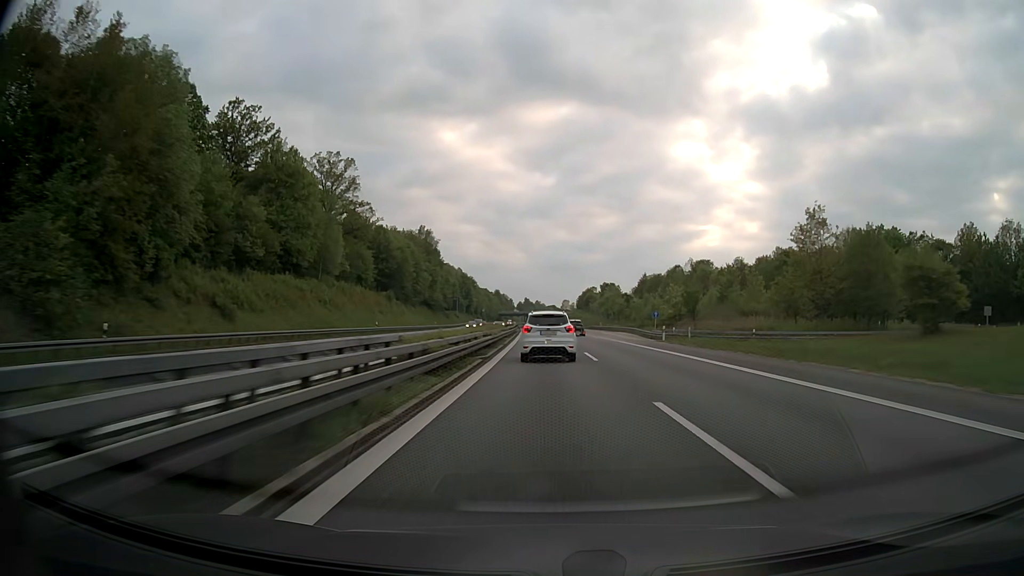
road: motorway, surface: asphalt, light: Day
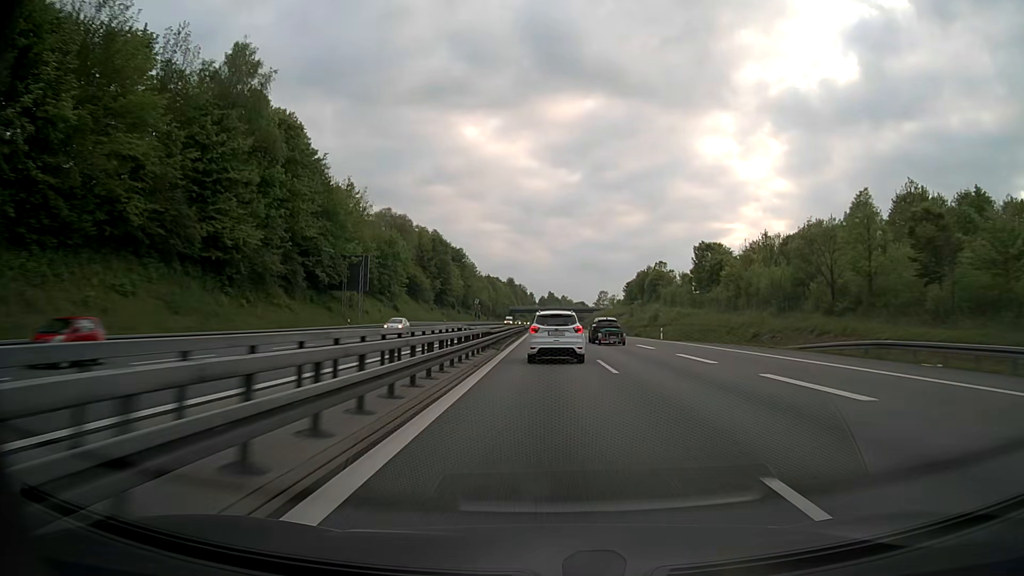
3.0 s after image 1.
(-2.8, +113.6) m; -2°
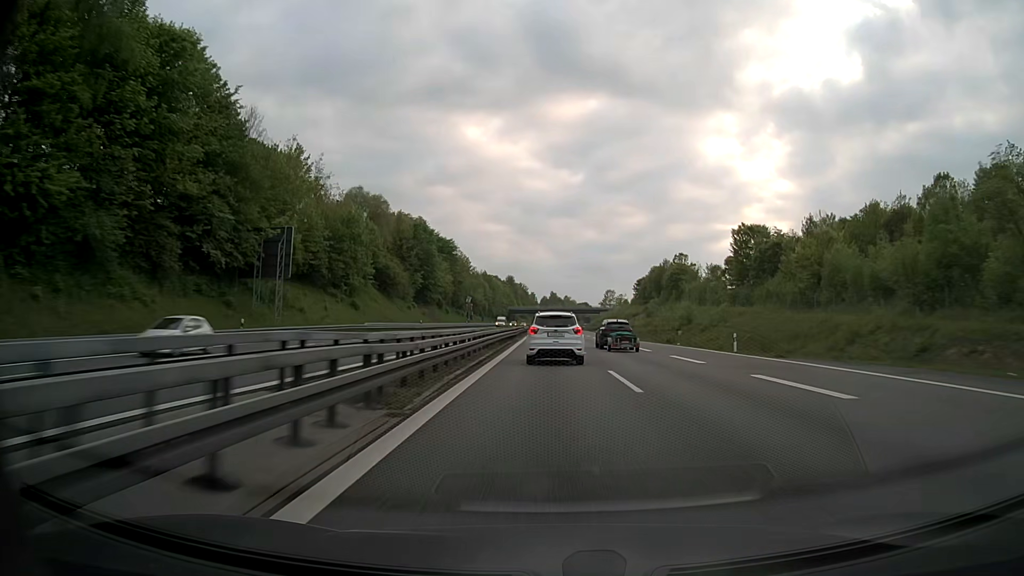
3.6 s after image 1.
(-0.1, +22.7) m; 0°
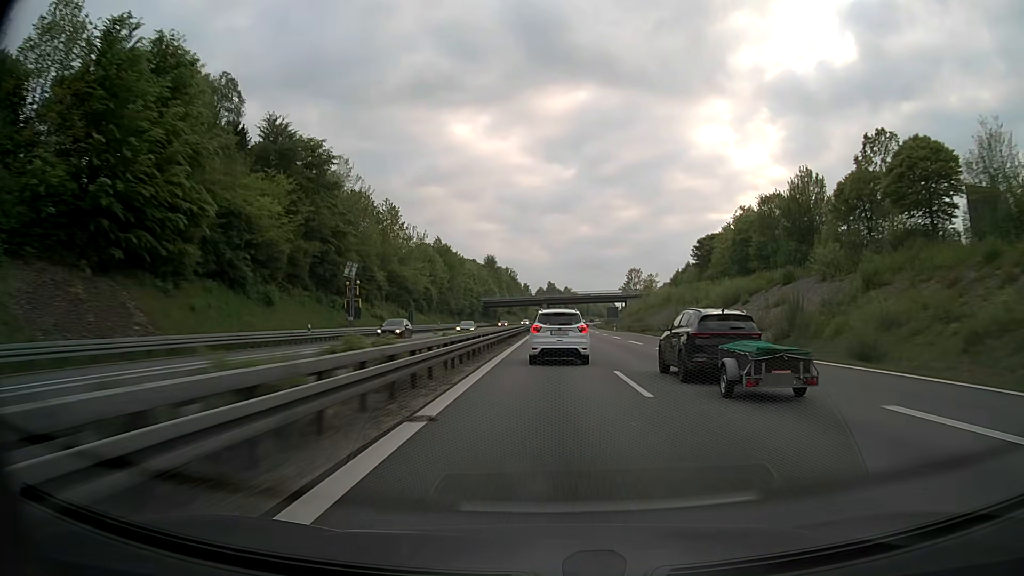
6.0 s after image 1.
(-0.2, +91.3) m; 0°
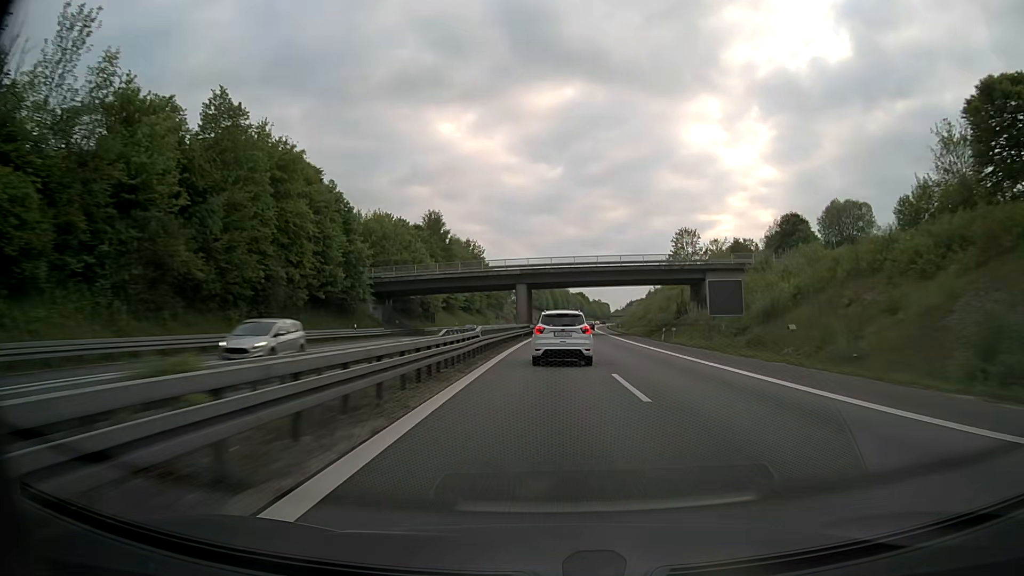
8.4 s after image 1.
(+0.6, +90.6) m; +1°
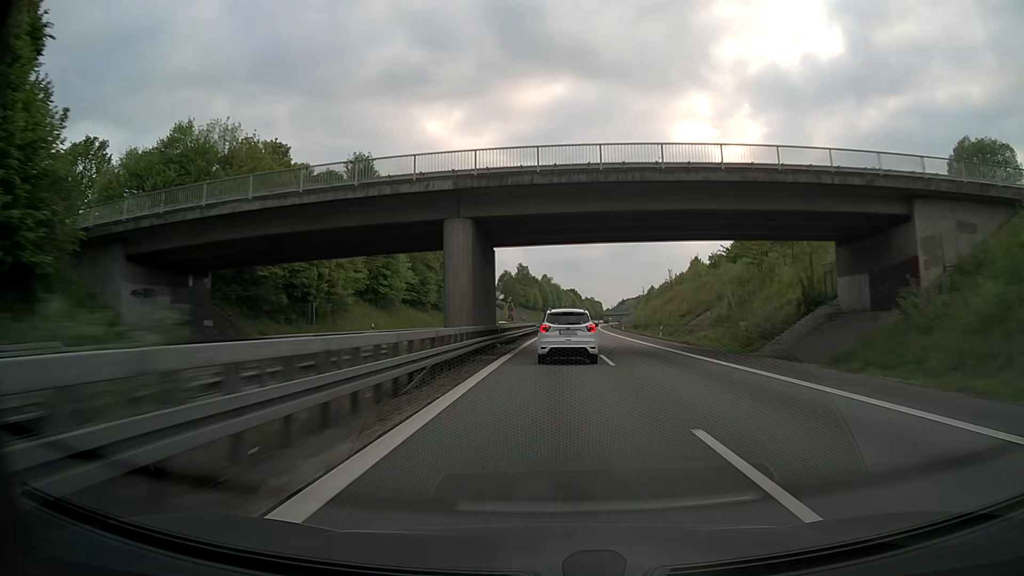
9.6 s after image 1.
(+0.4, +45.3) m; +1°
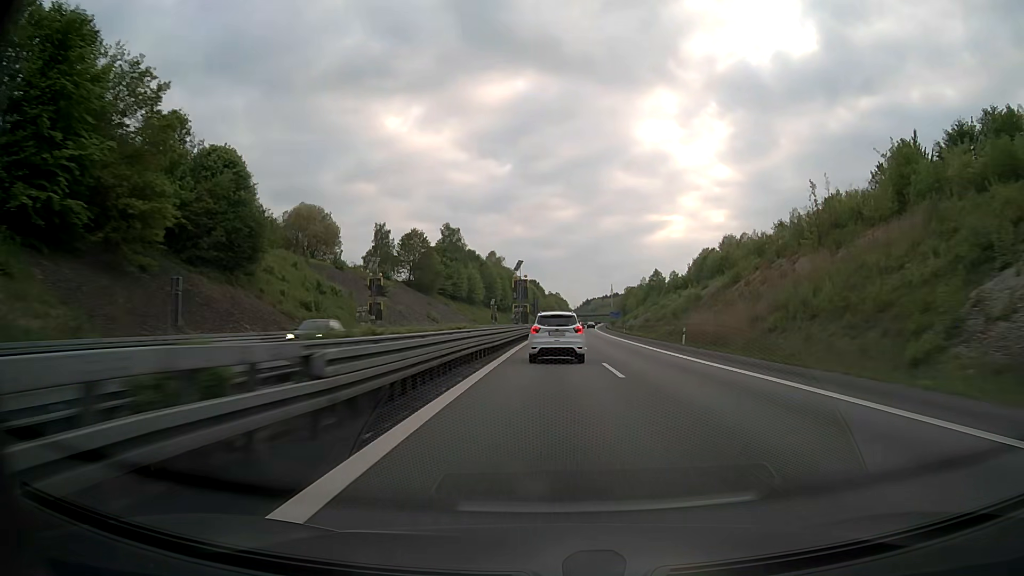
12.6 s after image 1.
(+3.6, +112.1) m; +3°
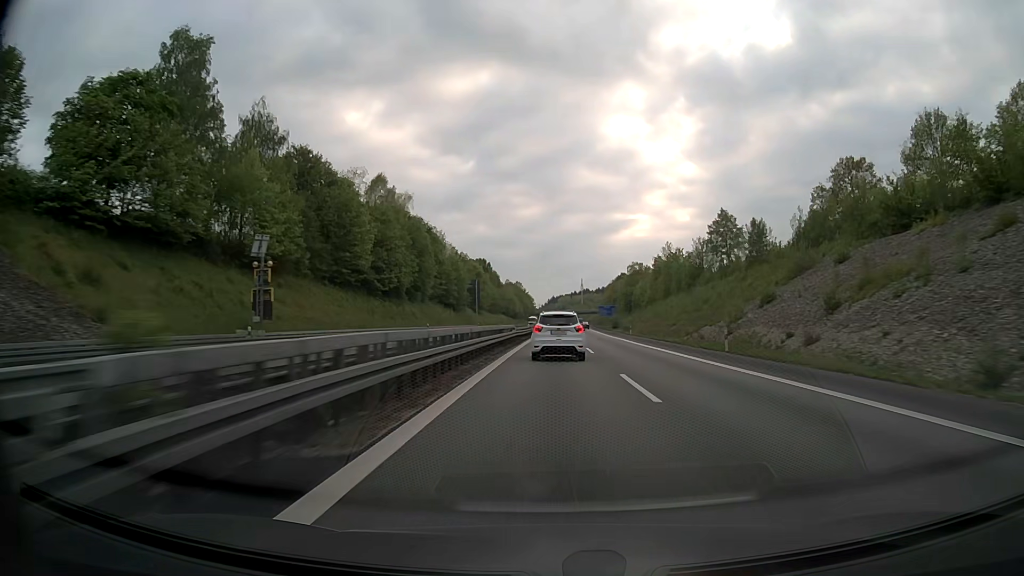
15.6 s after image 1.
(+3.0, +113.3) m; +3°
(0, +10) (0, +20) (0, +30) (0, +40) (+1, +50) (+1, +60) (+1, +70) (+1, +80) (+2, +90) (+2, +100) m
